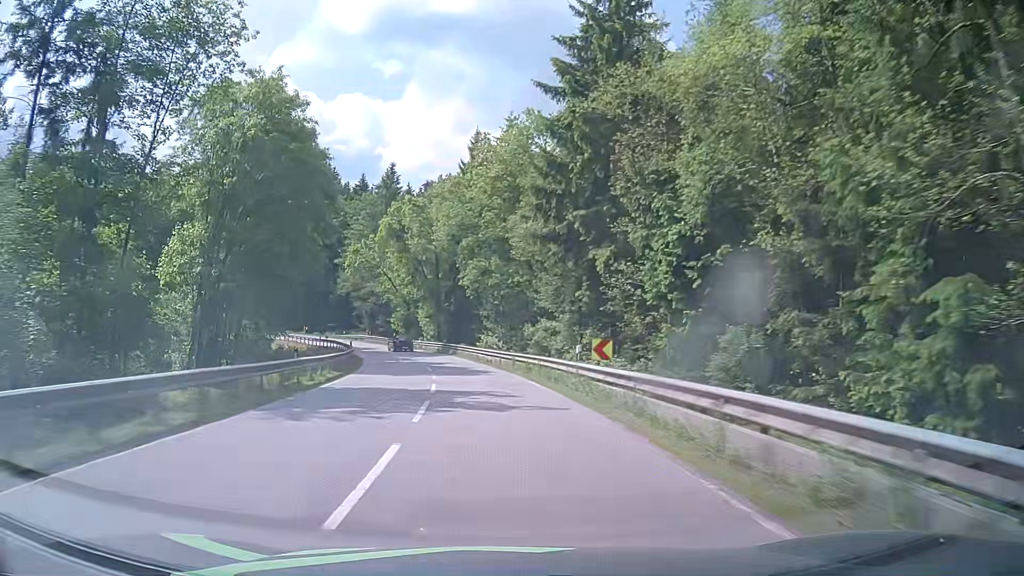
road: secondary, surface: asphalt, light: Day
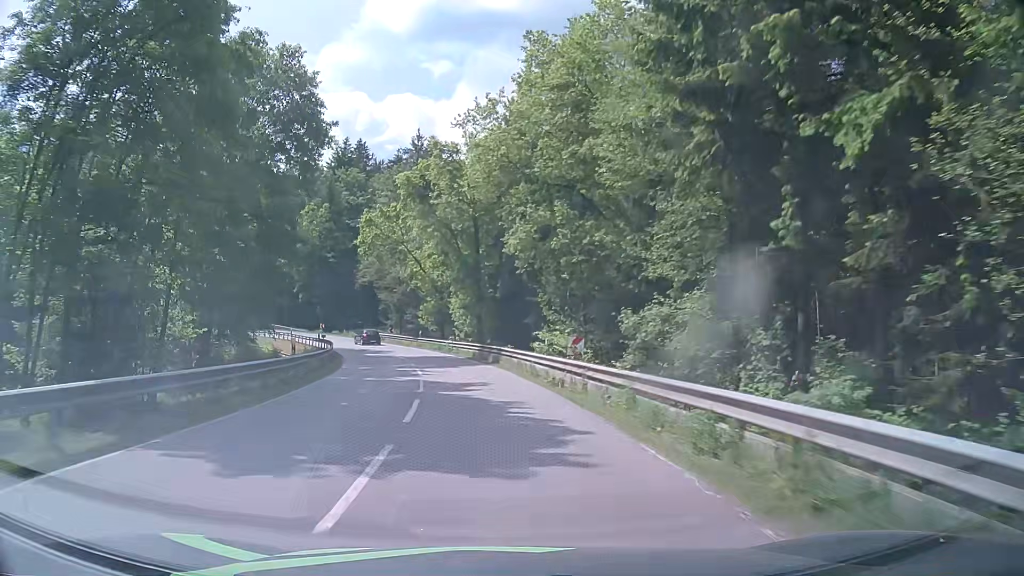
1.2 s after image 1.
(-0.4, +19.4) m; -4°
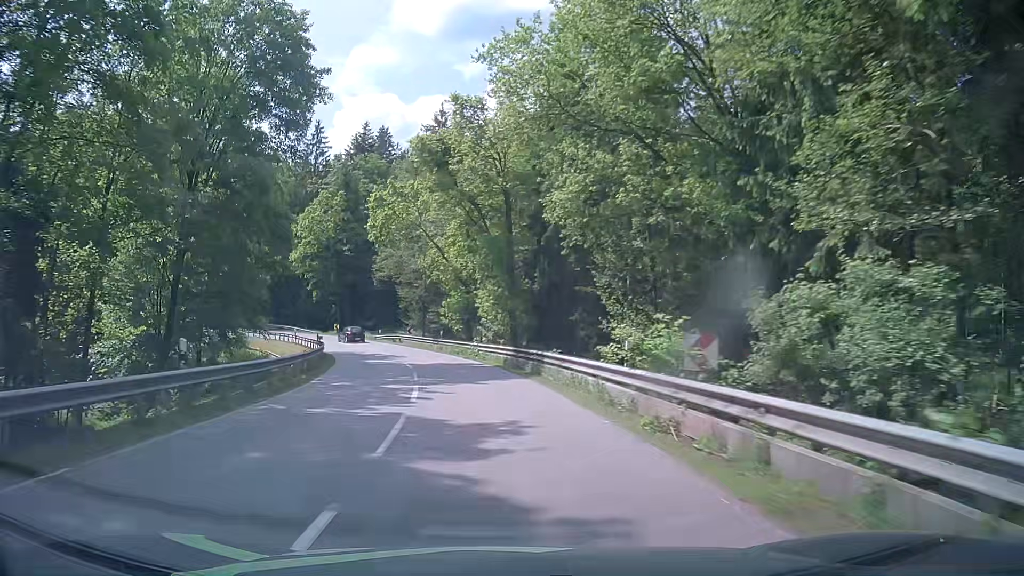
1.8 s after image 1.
(-0.2, +9.7) m; -3°
(0, +10) (-1, +20) (-3, +30) (-5, +40) (-8, +49) (-12, +58) (-17, +67) (-23, +75) (-30, +83) (-37, +89) m
